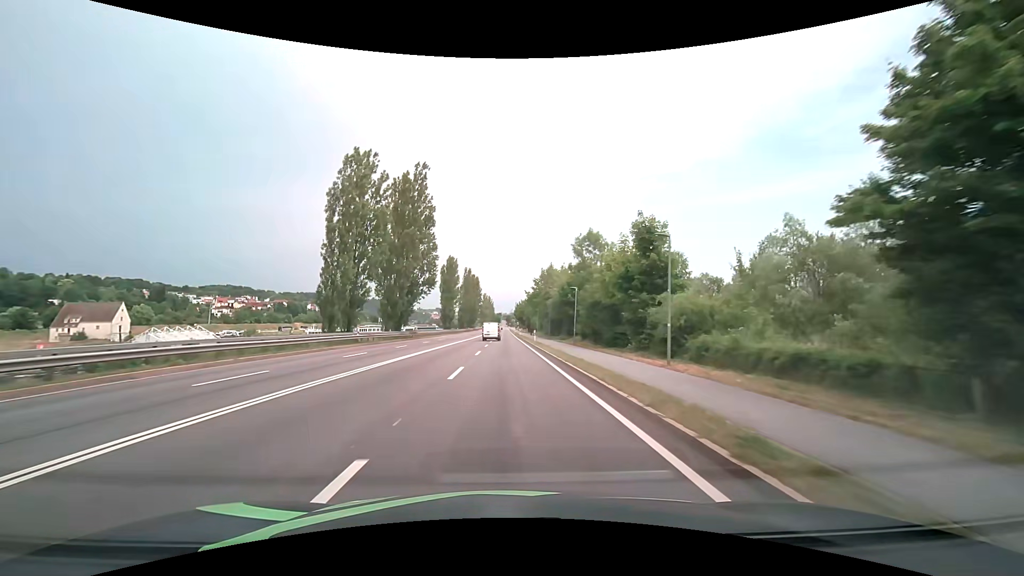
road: primary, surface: asphalt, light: Day
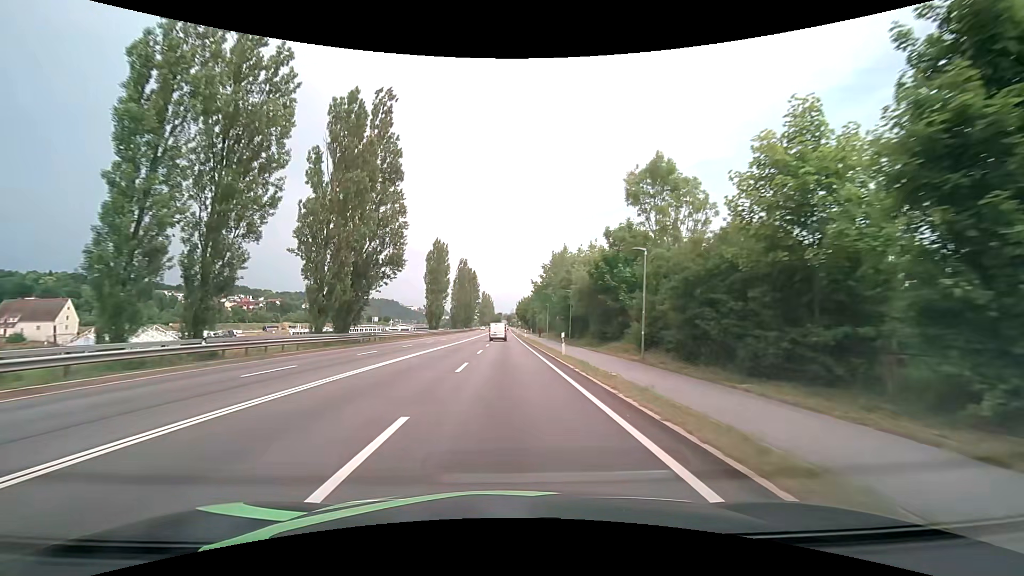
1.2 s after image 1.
(0.0, +21.7) m; 0°
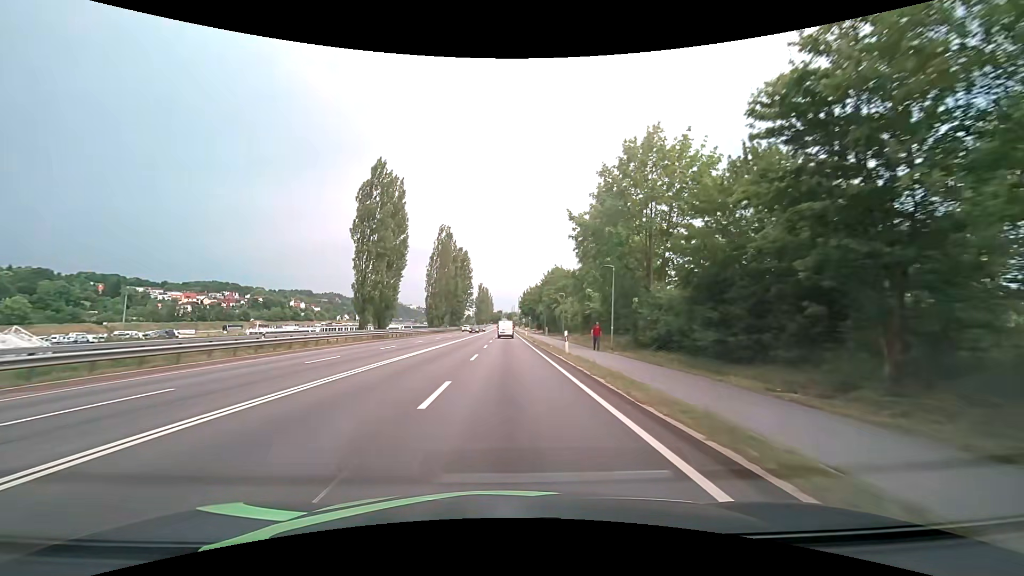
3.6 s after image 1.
(-0.1, +43.4) m; 0°
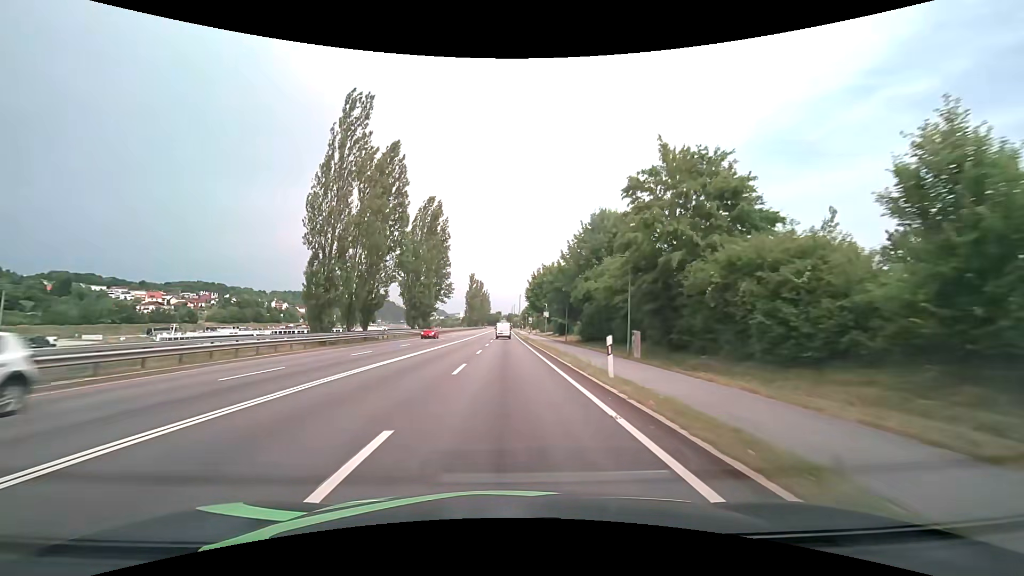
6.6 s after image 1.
(-0.1, +53.9) m; 0°
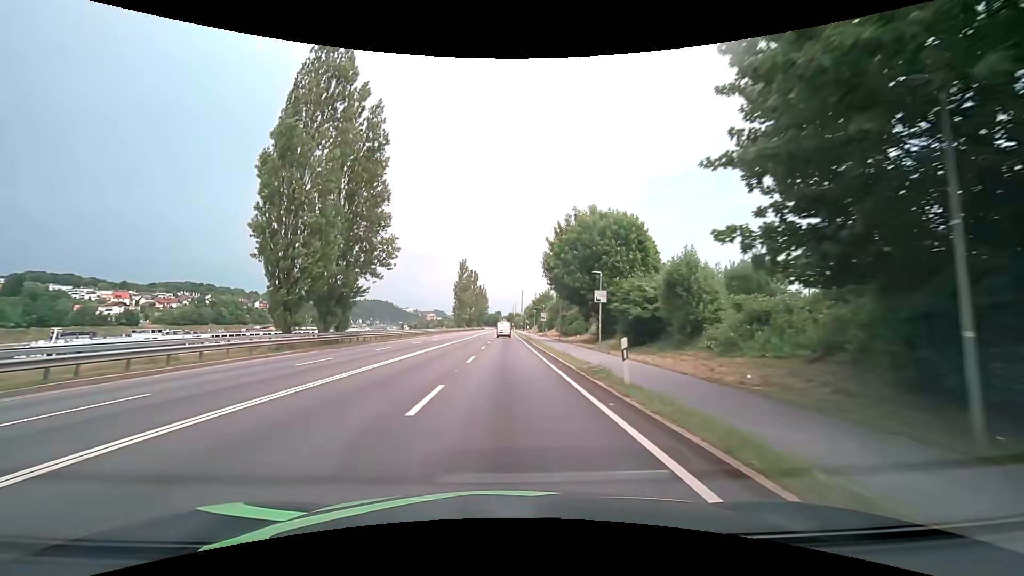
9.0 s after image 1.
(0.0, +42.9) m; 0°
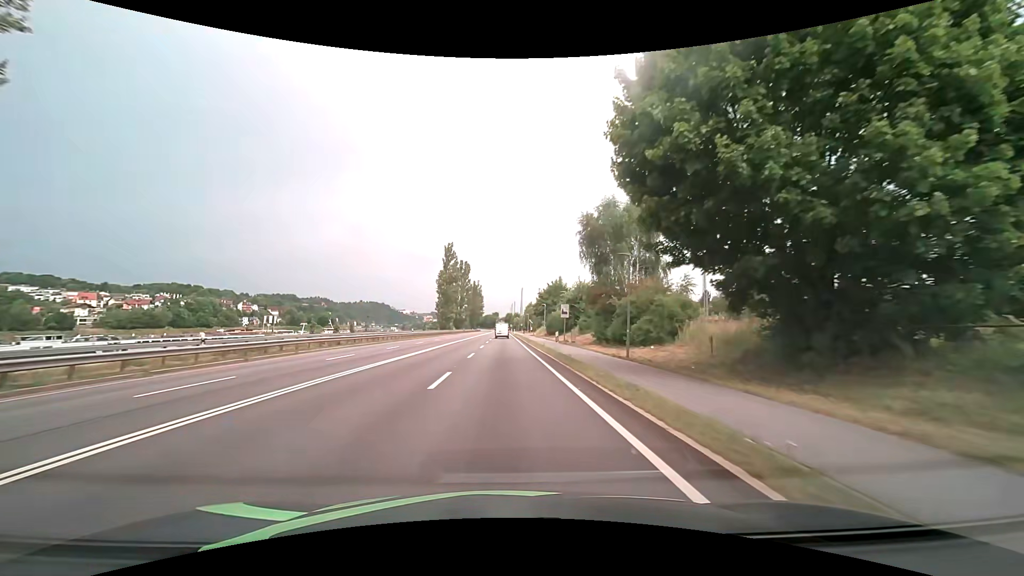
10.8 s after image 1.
(-0.1, +32.1) m; 0°
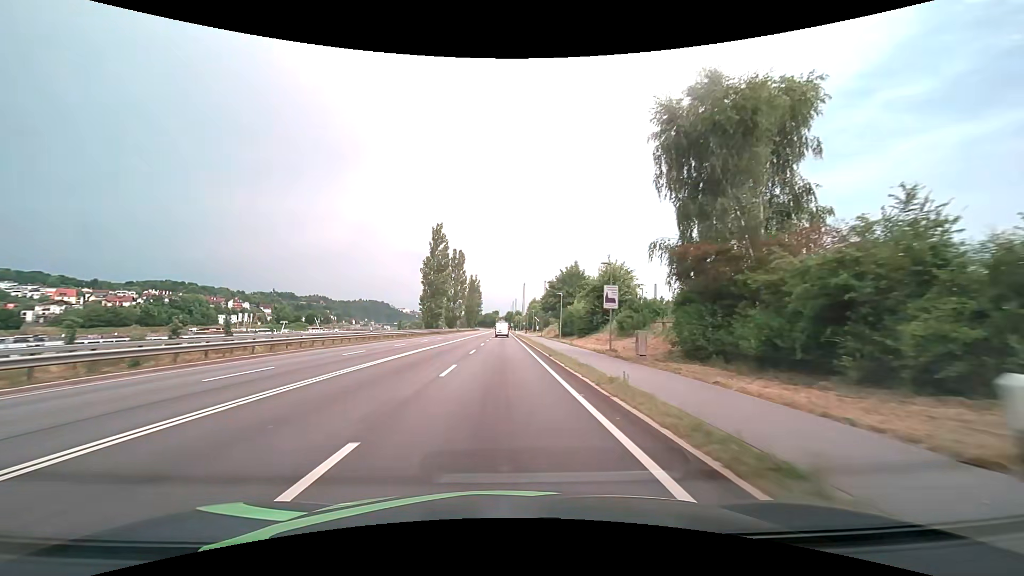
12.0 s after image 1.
(0.0, +21.3) m; 0°
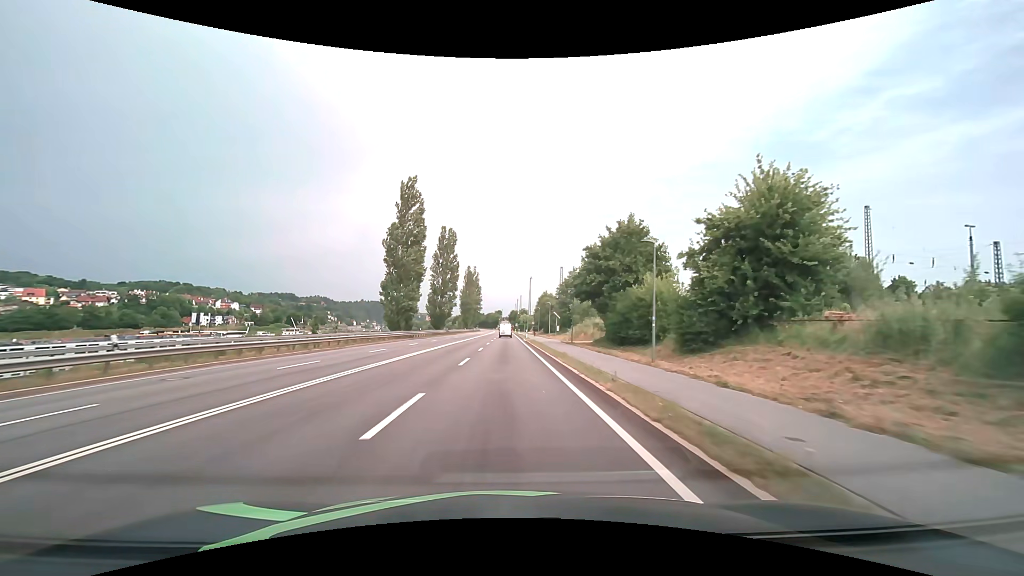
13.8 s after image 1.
(-0.4, +31.8) m; -1°
(0, +10) (0, +20) (0, +30) (0, +40) (0, +50) (0, +60) (0, +70) (0, +80) (0, +90) (0, +100) m
